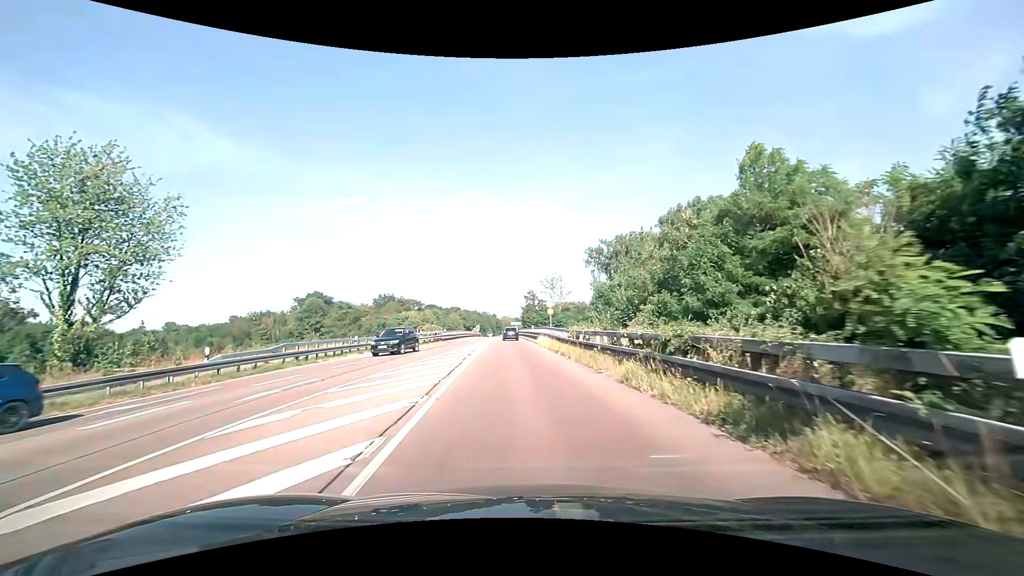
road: primary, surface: asphalt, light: Day
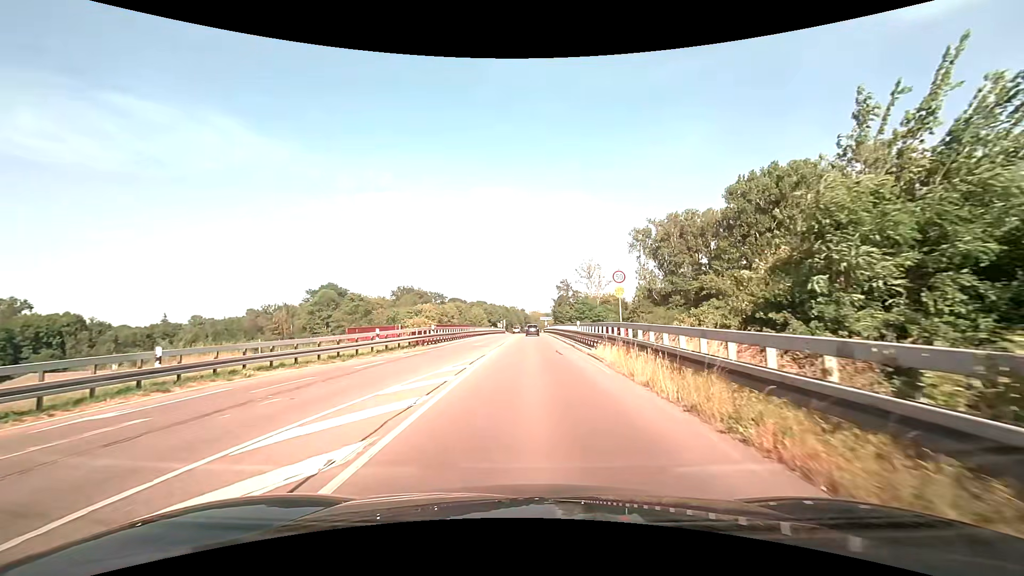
(-0.6, +21.7) m; -3°
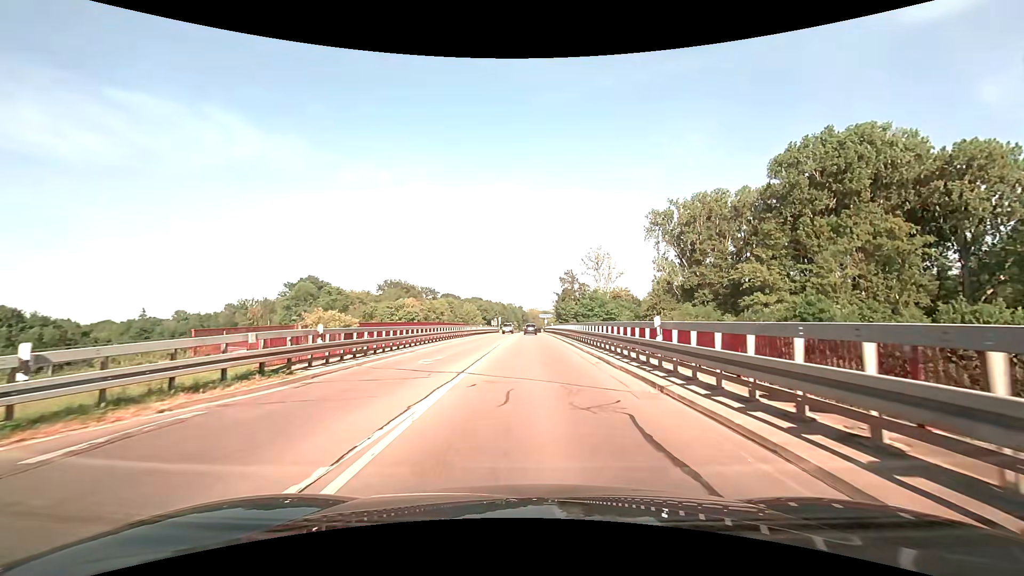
(-0.2, +18.4) m; 0°
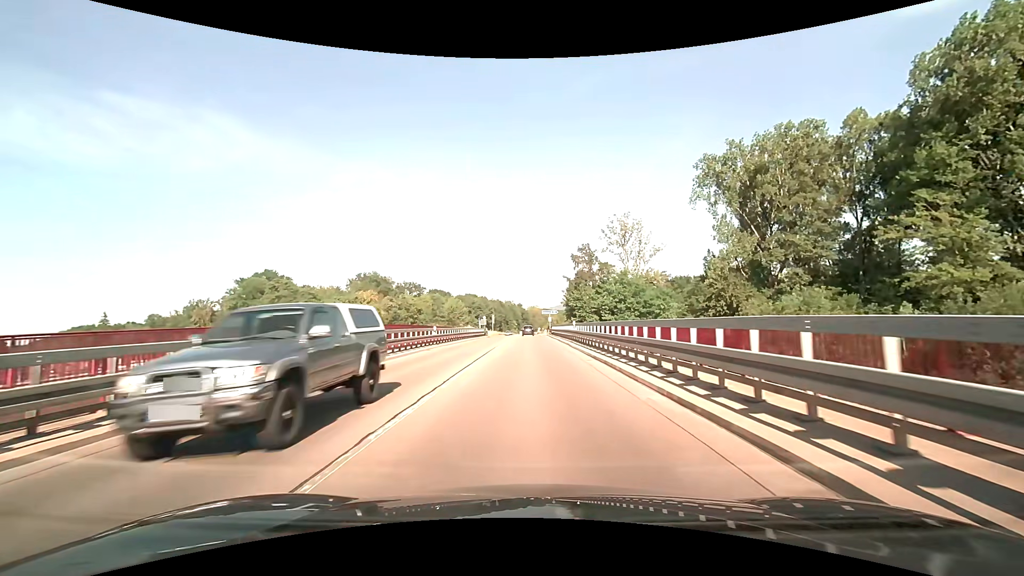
(+0.2, +32.7) m; 0°
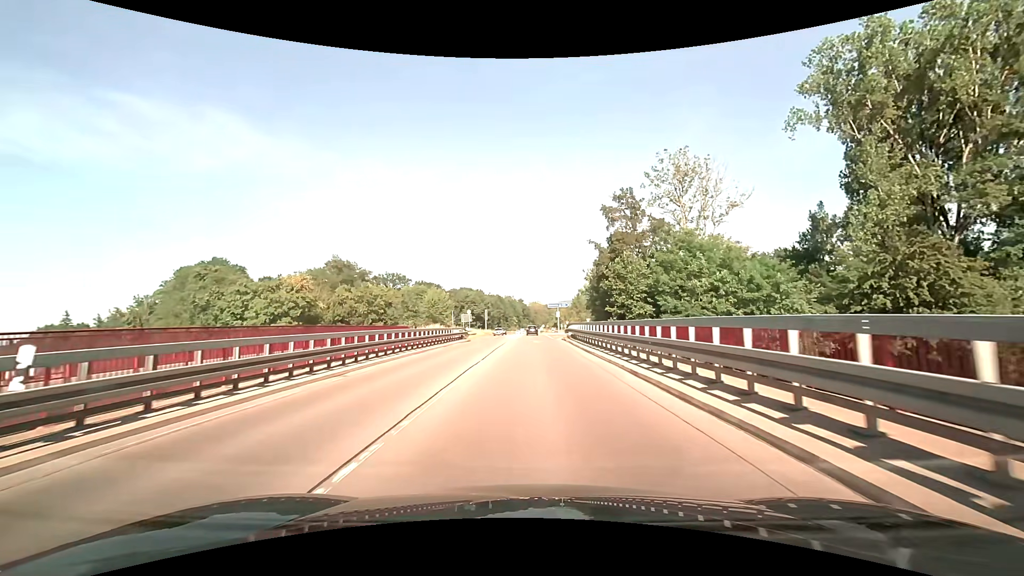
(-0.2, +28.9) m; 0°
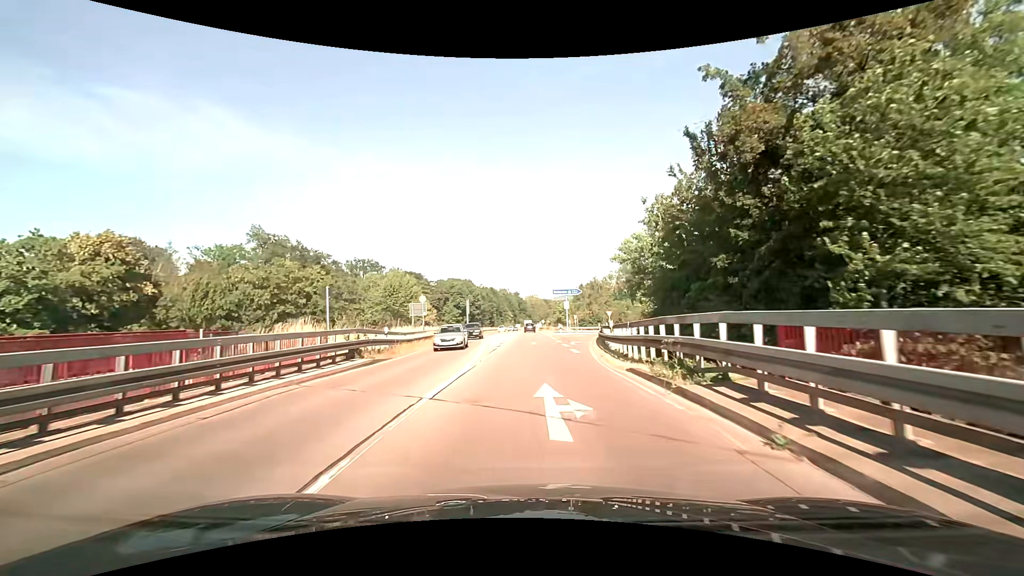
(+0.1, +29.7) m; 0°
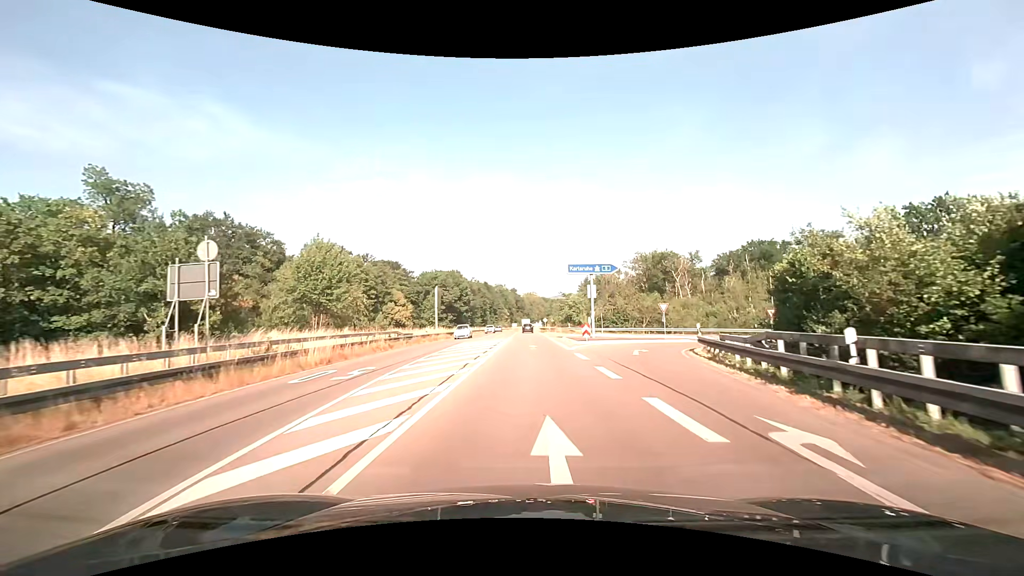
(+0.1, +28.5) m; 0°
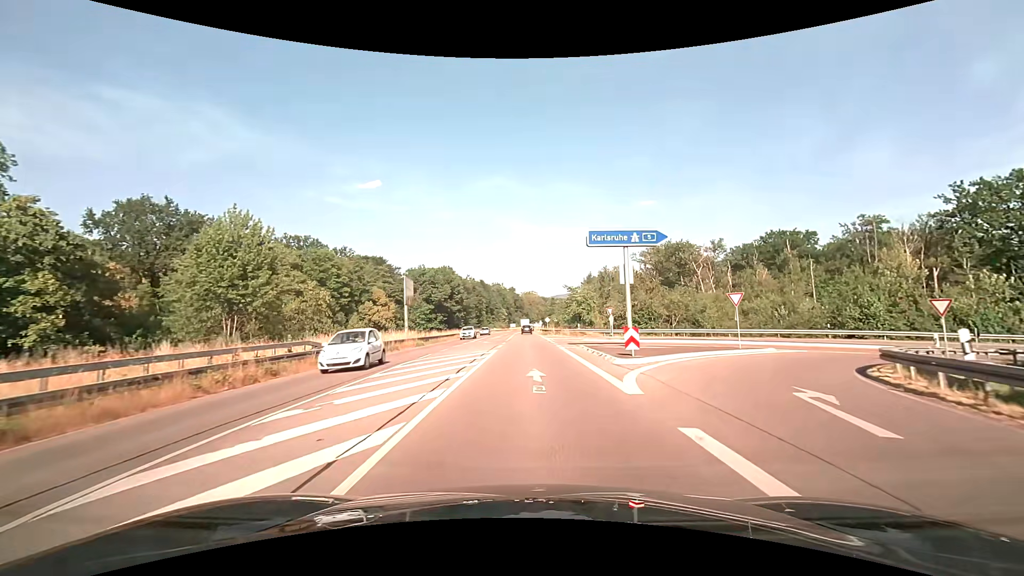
(+0.1, +14.5) m; 0°
(0, +10) (0, +20) (0, +30) (0, +40) (0, +50) (0, +60) (-1, +70) (-1, +80) (-1, +90) (-1, +100) m
